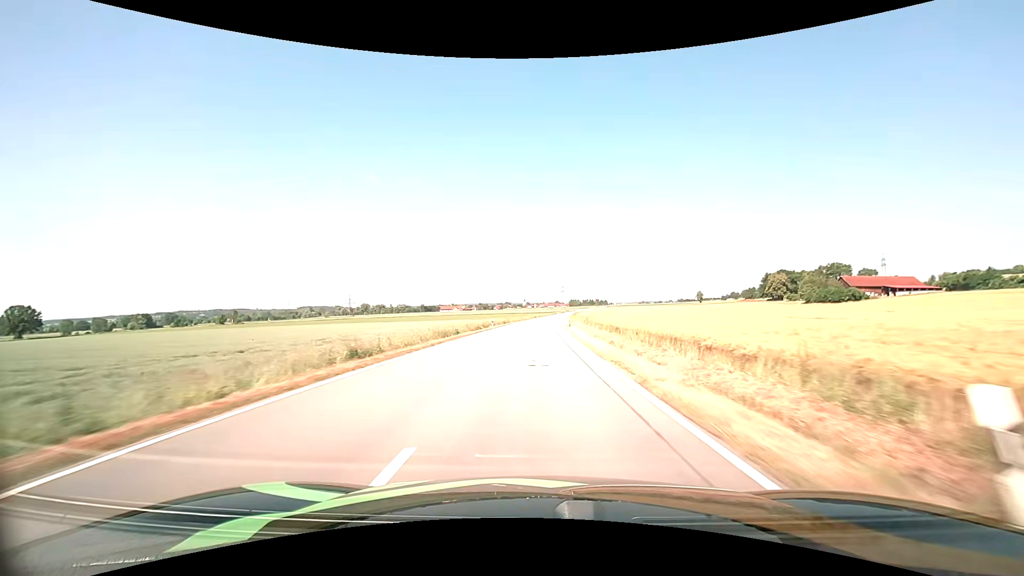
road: tertiary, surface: asphalt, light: Day
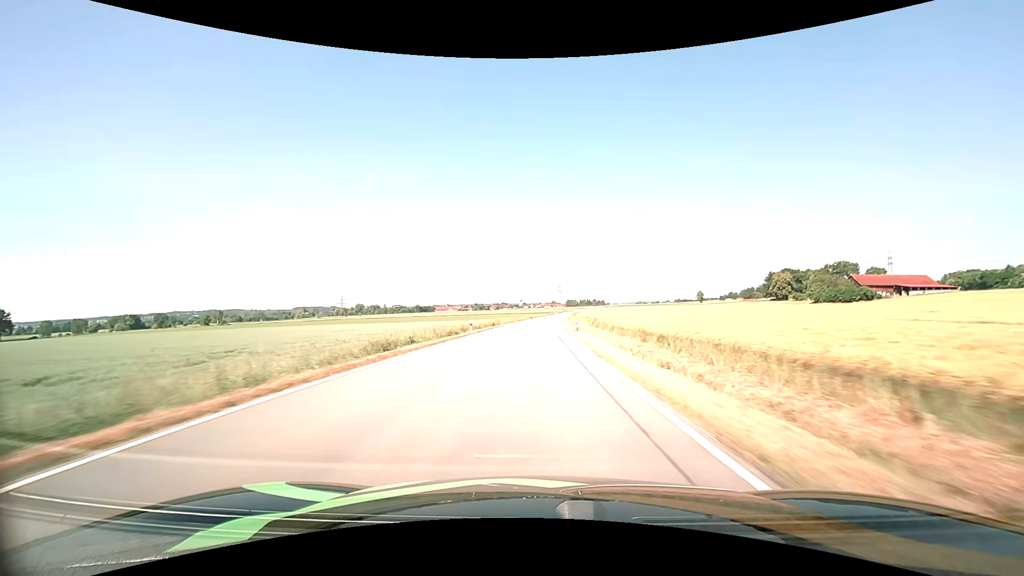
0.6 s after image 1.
(+0.1, +14.3) m; 0°
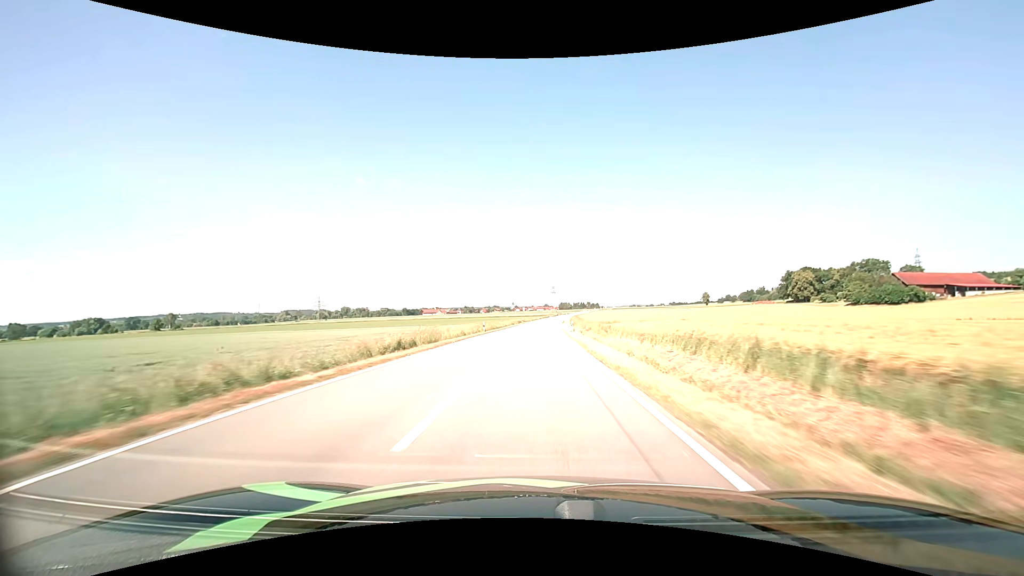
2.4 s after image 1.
(+0.3, +43.6) m; +1°
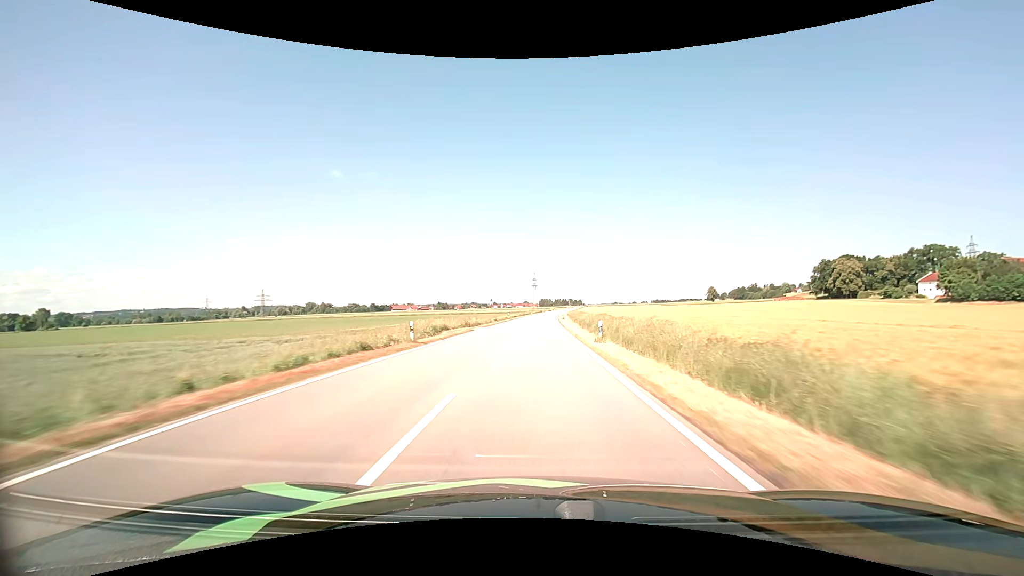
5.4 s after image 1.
(+1.2, +75.9) m; +2°
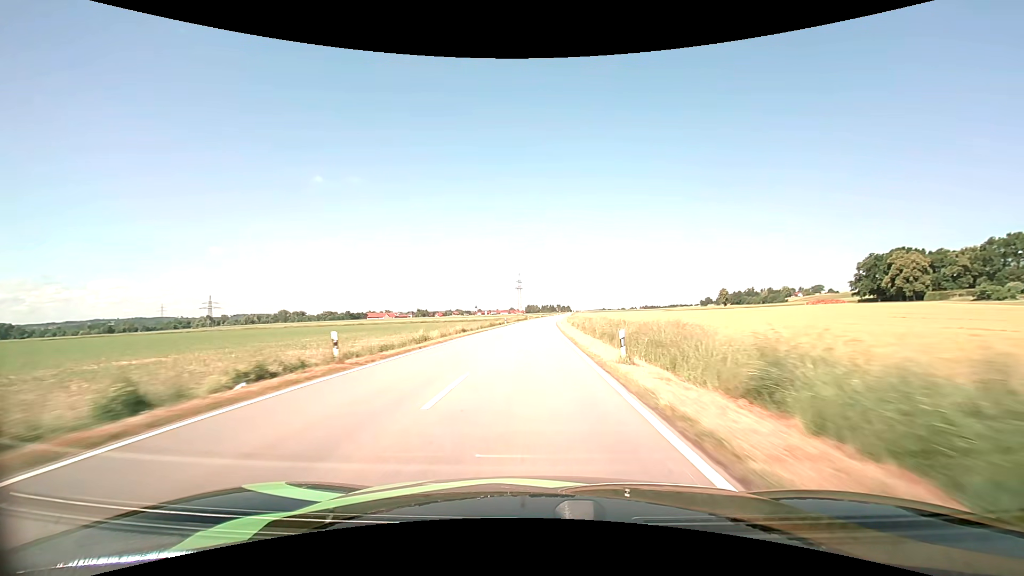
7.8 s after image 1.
(+0.8, +59.0) m; +2°
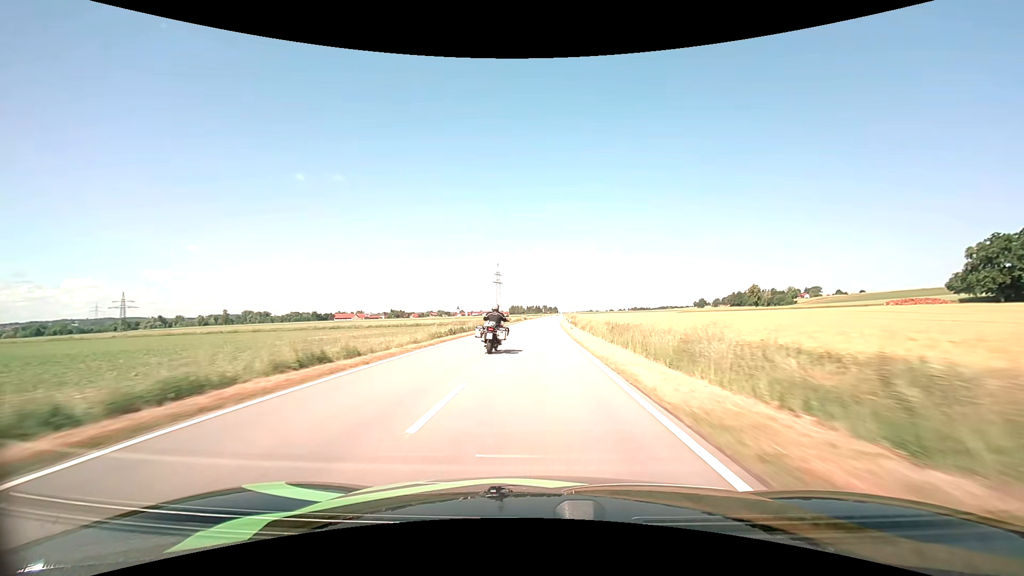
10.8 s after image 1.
(+0.9, +76.2) m; +2°
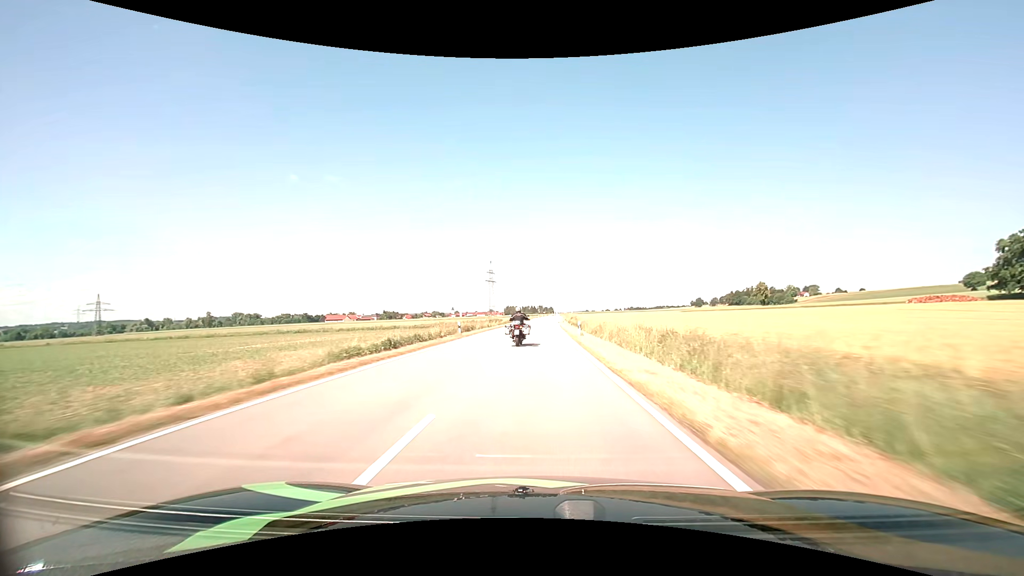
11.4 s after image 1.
(+0.1, +15.6) m; +1°
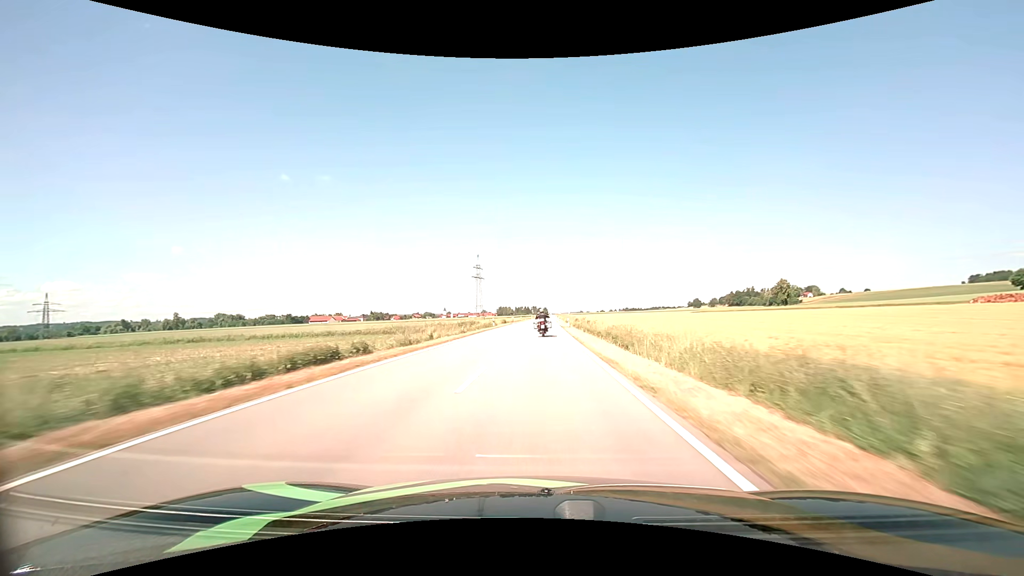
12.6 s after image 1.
(+0.2, +31.5) m; +1°
(0, +10) (0, +20) (0, +30) (0, +40) (+1, +50) (+1, +60) (+1, +70) (+1, +80) (+2, +90) (+2, +100) m
